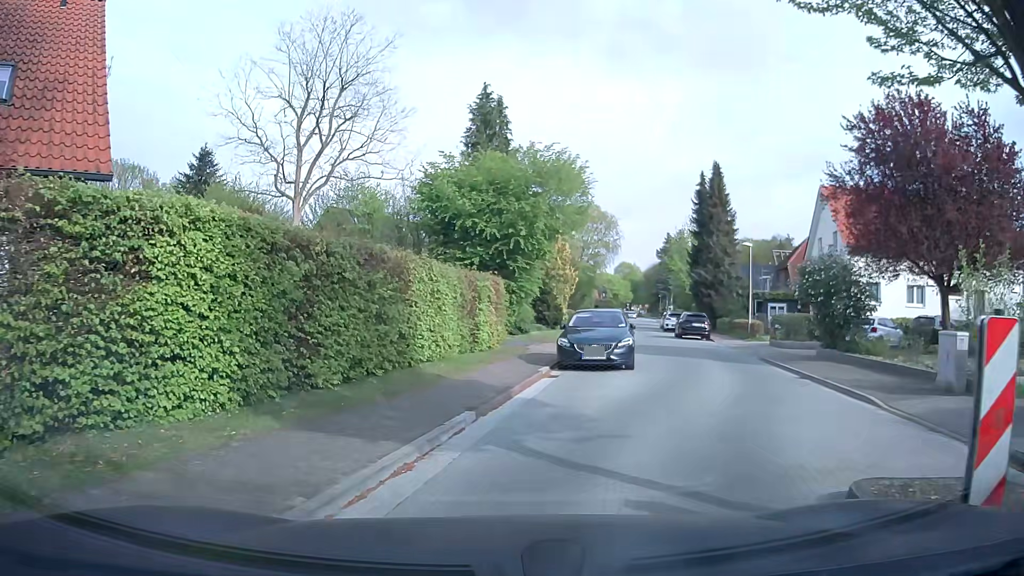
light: Day
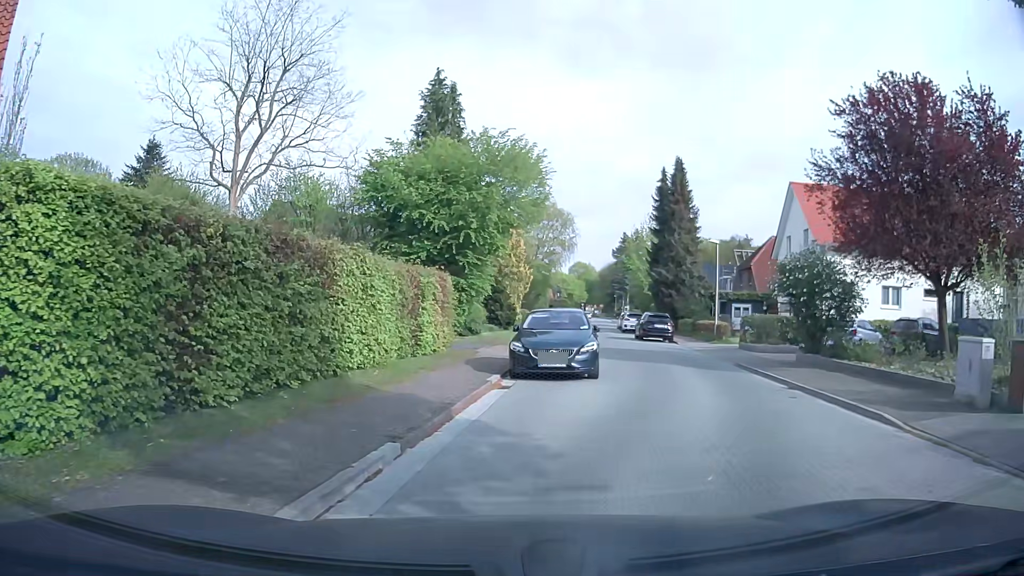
(+0.1, +2.1) m; +5°
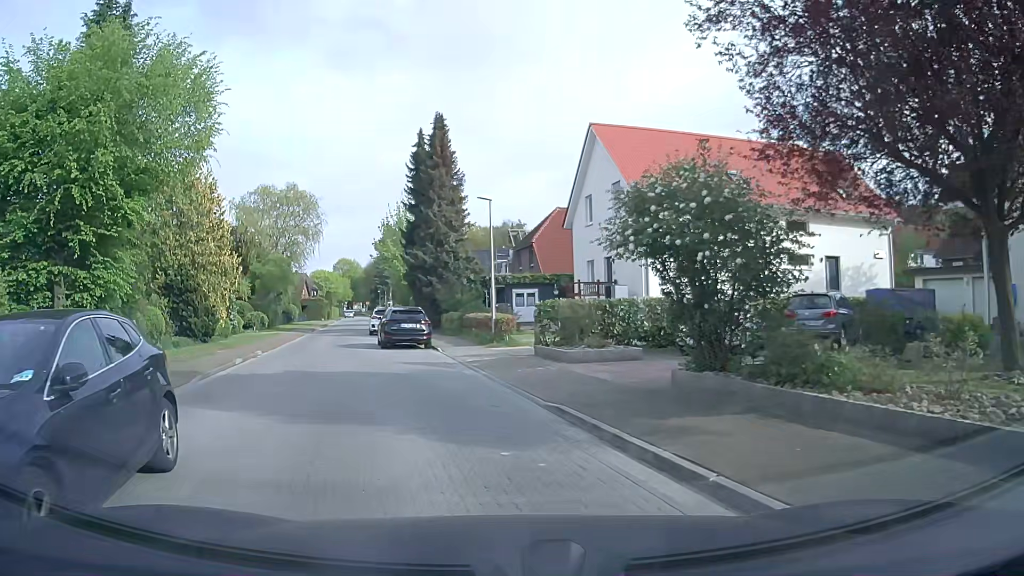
(+2.6, +10.6) m; +18°
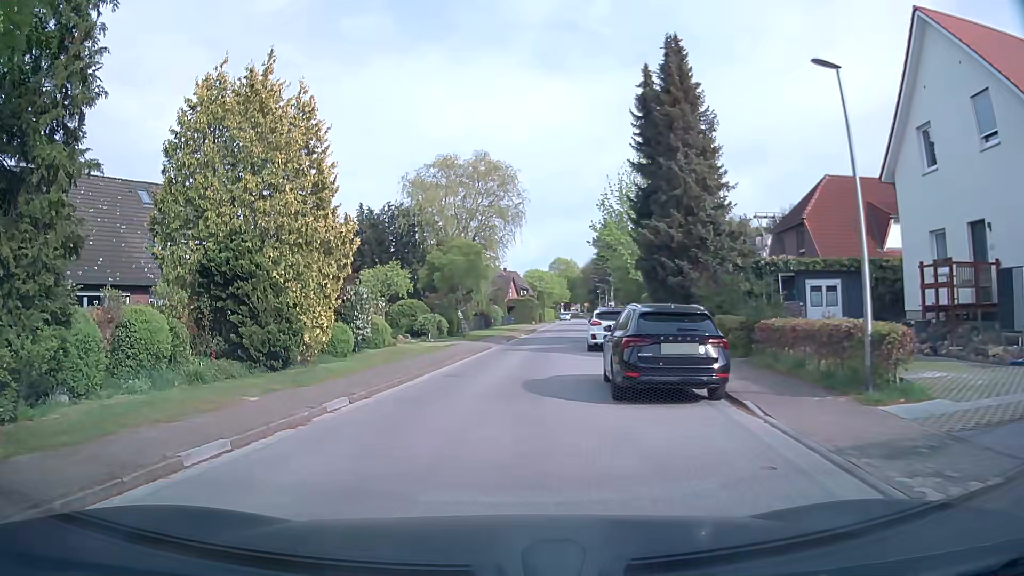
(-1.8, +13.1) m; -17°
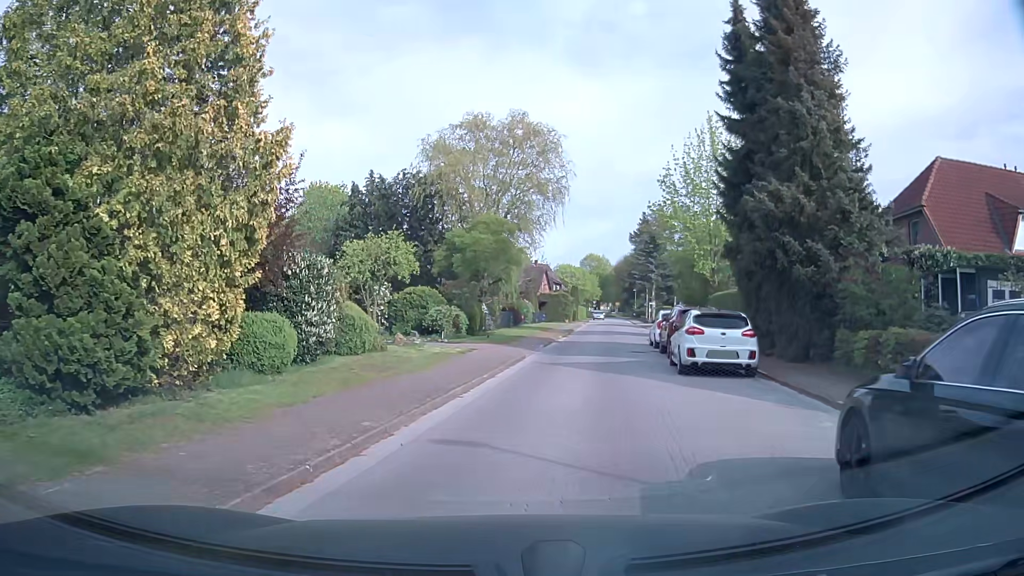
(-0.4, +8.6) m; -2°
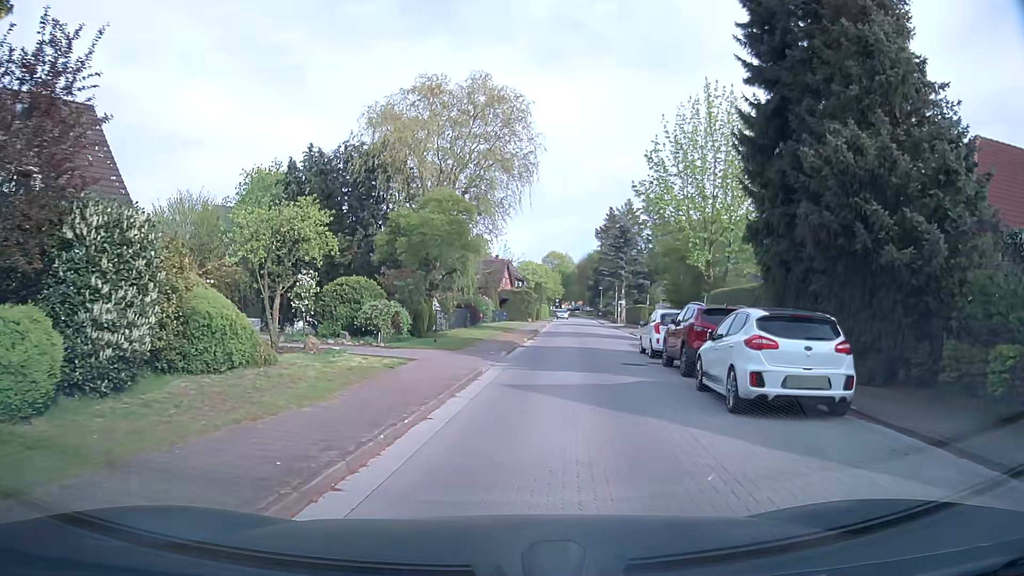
(+0.2, +6.0) m; +4°
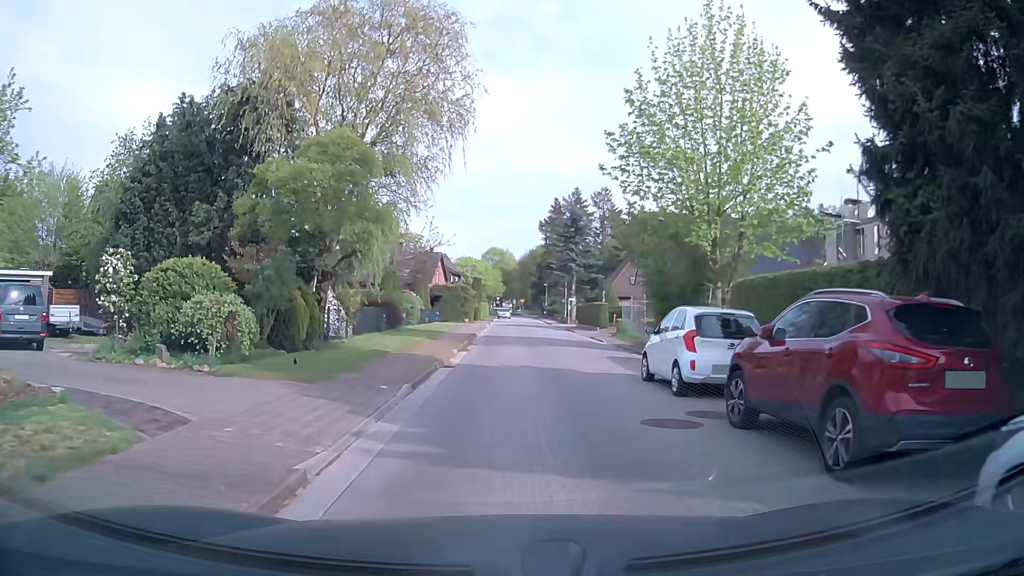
(+0.3, +9.4) m; +4°
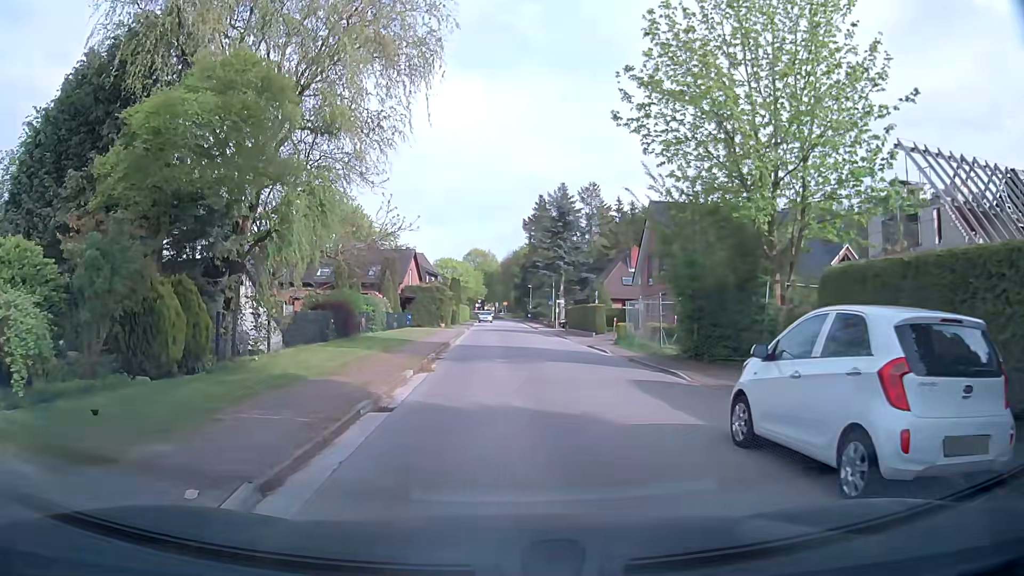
(+0.1, +6.5) m; +2°
